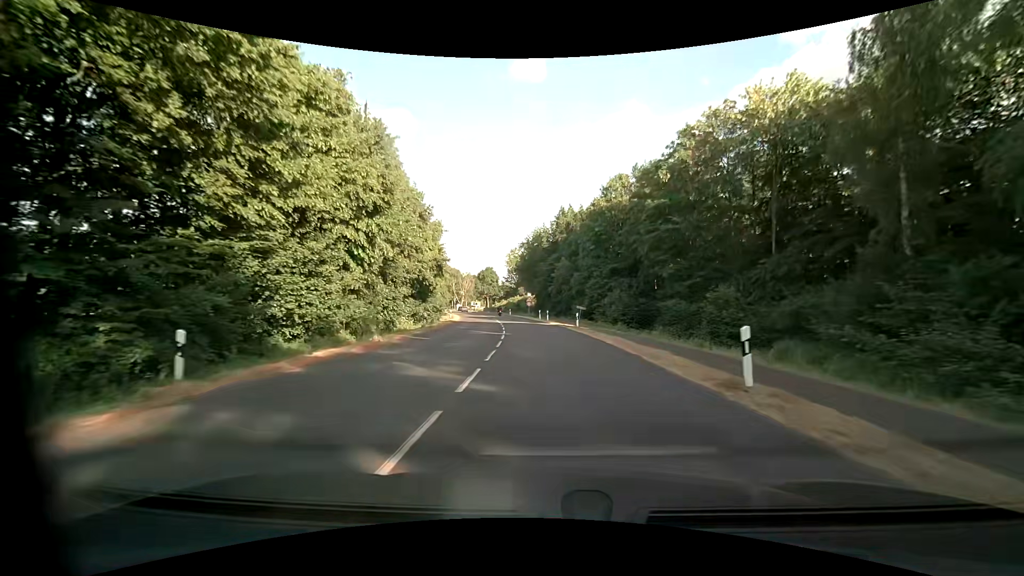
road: secondary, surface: asphalt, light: Day
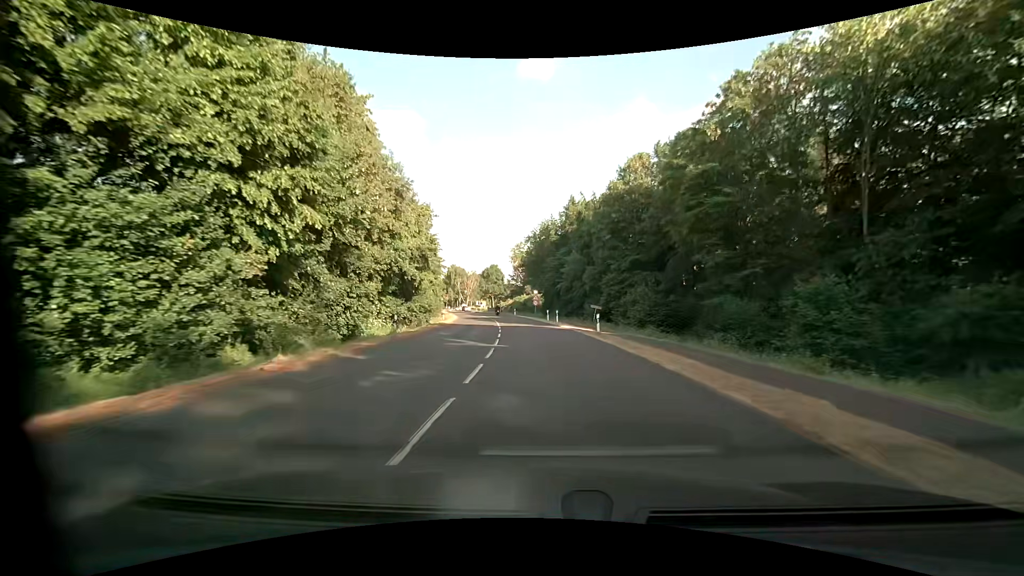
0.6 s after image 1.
(-0.1, +8.2) m; -1°
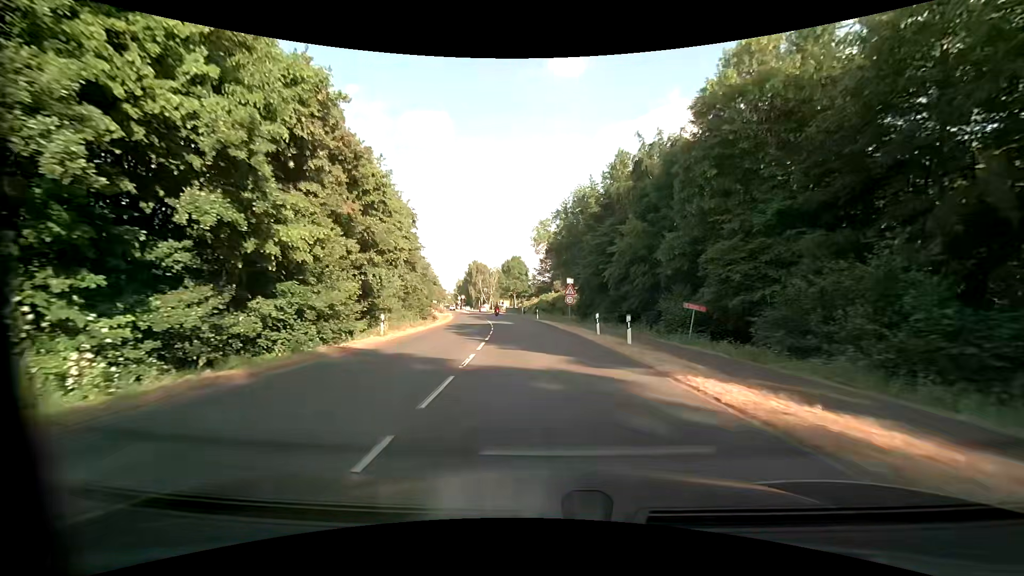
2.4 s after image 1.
(-0.5, +24.7) m; -3°
(0, +10) (-1, +20) (-2, +30) (-3, +40) (-4, +50) (-6, +60) (-7, +70) (-9, +79) (-11, +89) (-12, +99) m
